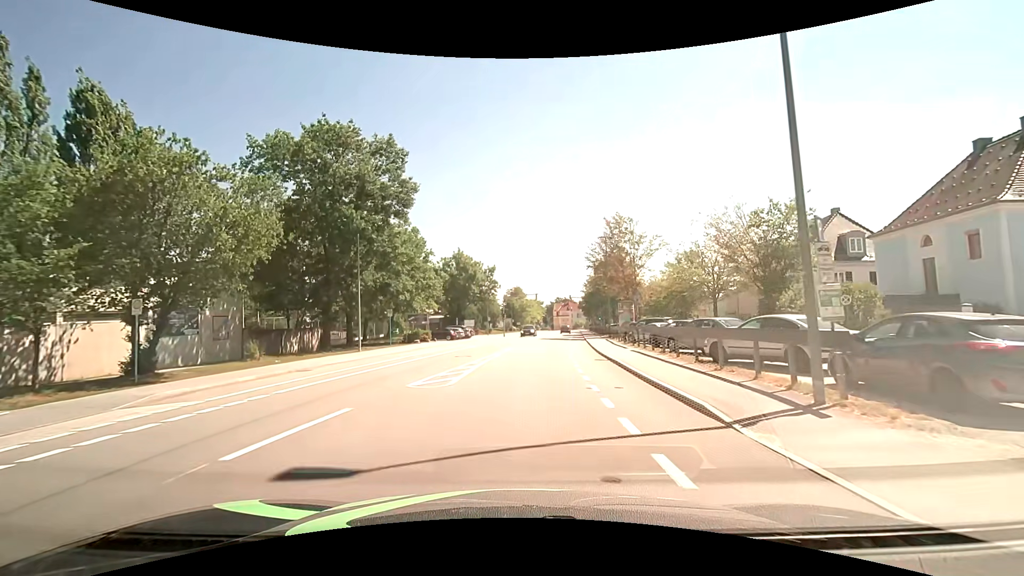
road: tertiary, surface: asphalt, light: Day
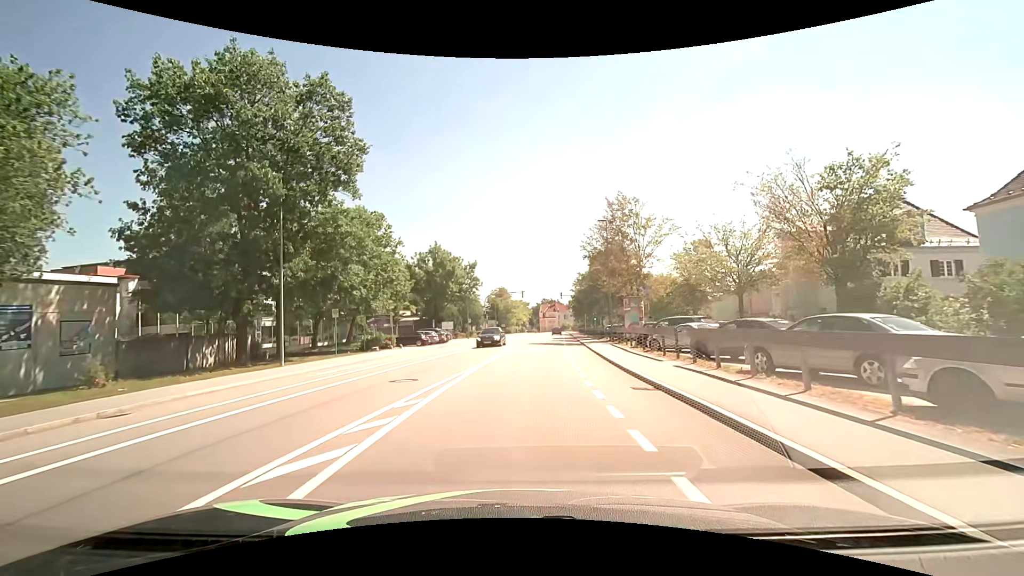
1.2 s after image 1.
(+0.1, +9.0) m; +2°
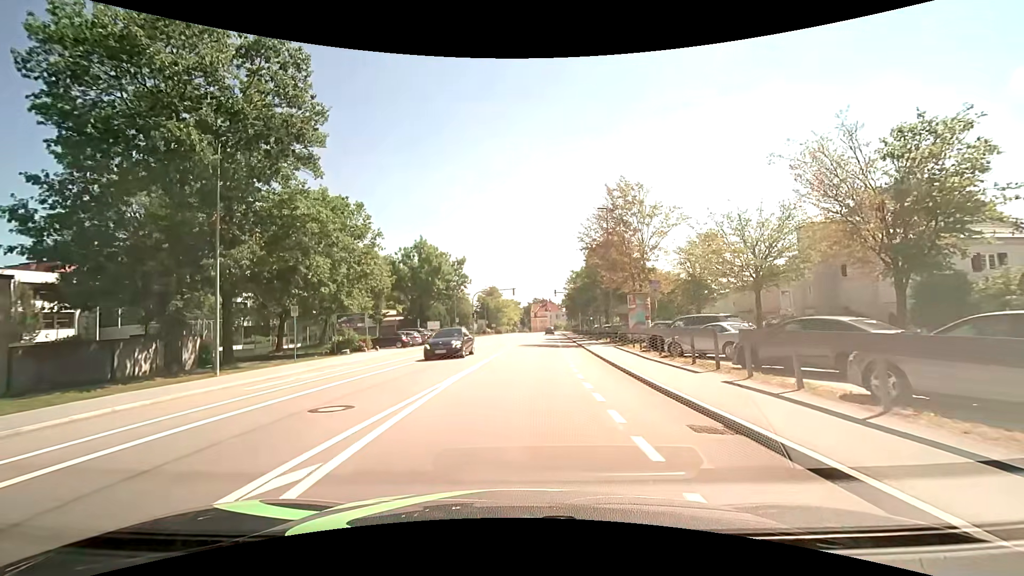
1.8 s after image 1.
(0.0, +4.5) m; +1°
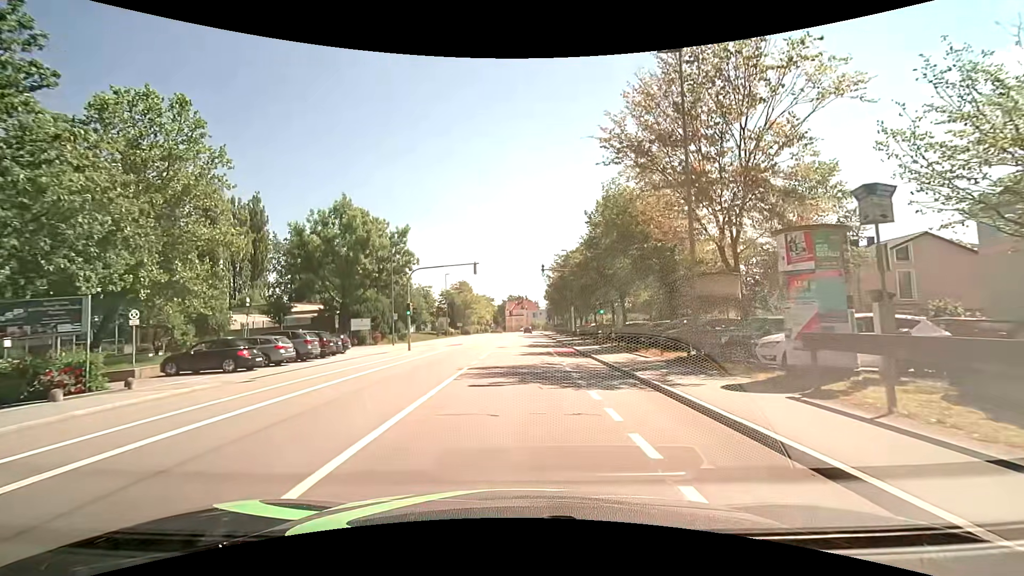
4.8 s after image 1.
(+0.7, +22.3) m; +3°
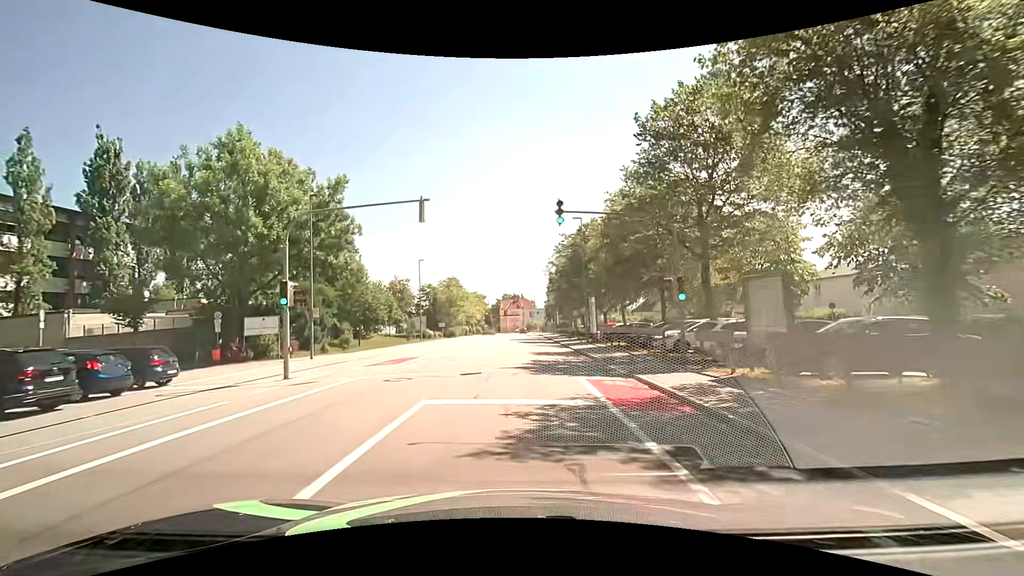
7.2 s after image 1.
(+0.2, +17.9) m; +1°
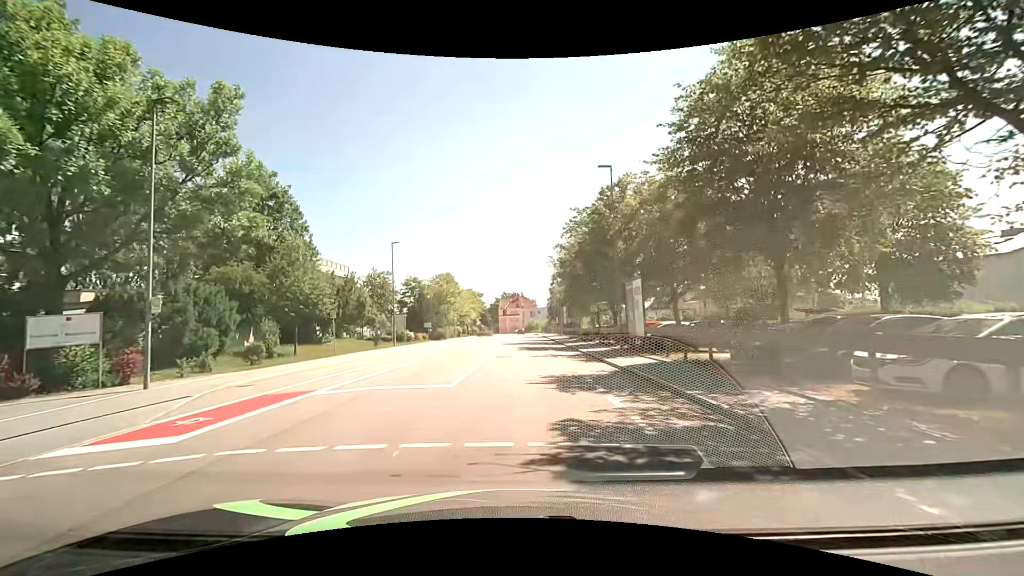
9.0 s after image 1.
(0.0, +13.4) m; 0°
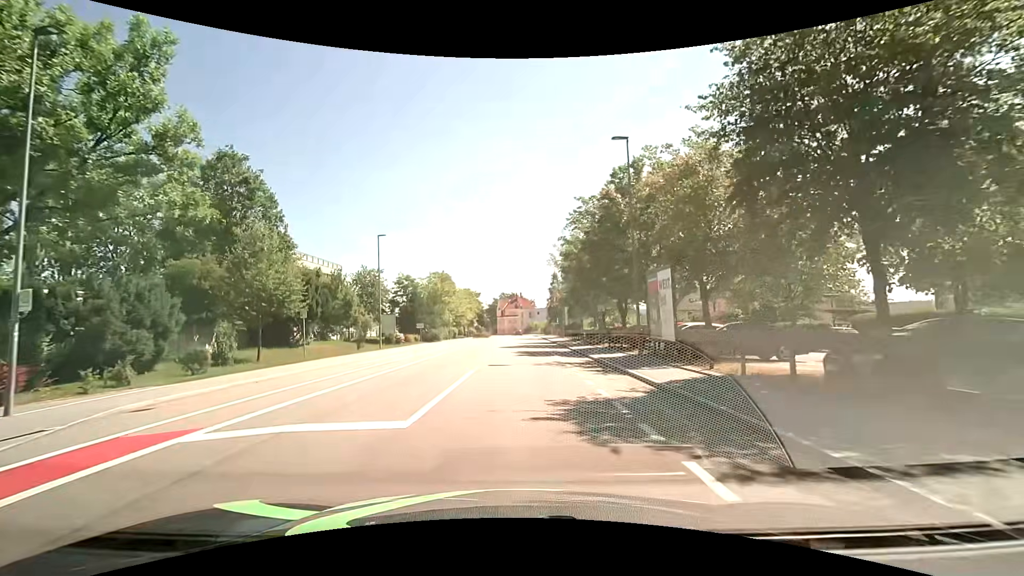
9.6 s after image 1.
(0.0, +4.5) m; -1°
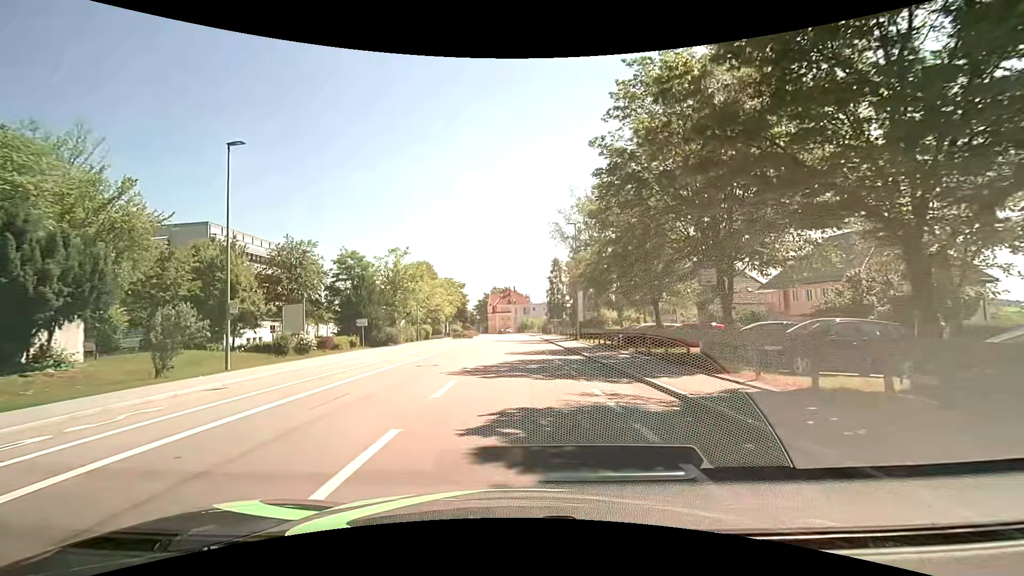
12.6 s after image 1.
(+0.3, +22.4) m; +1°
(0, +10) (0, +20) (0, +30) (0, +40) (0, +50) (0, +60) (0, +70) (-1, +80) (-1, +90) (-1, +100) m
